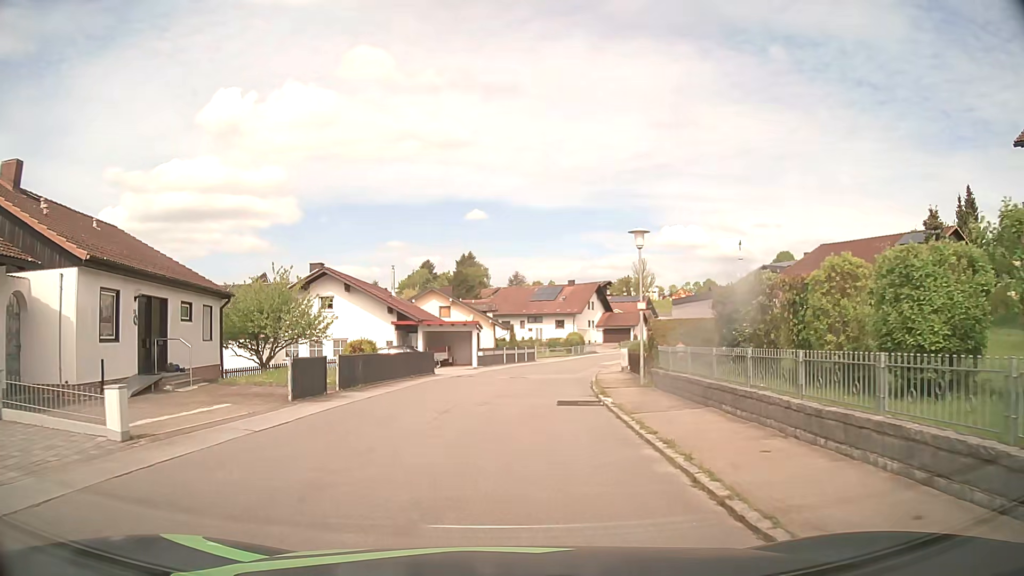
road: residential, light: Day
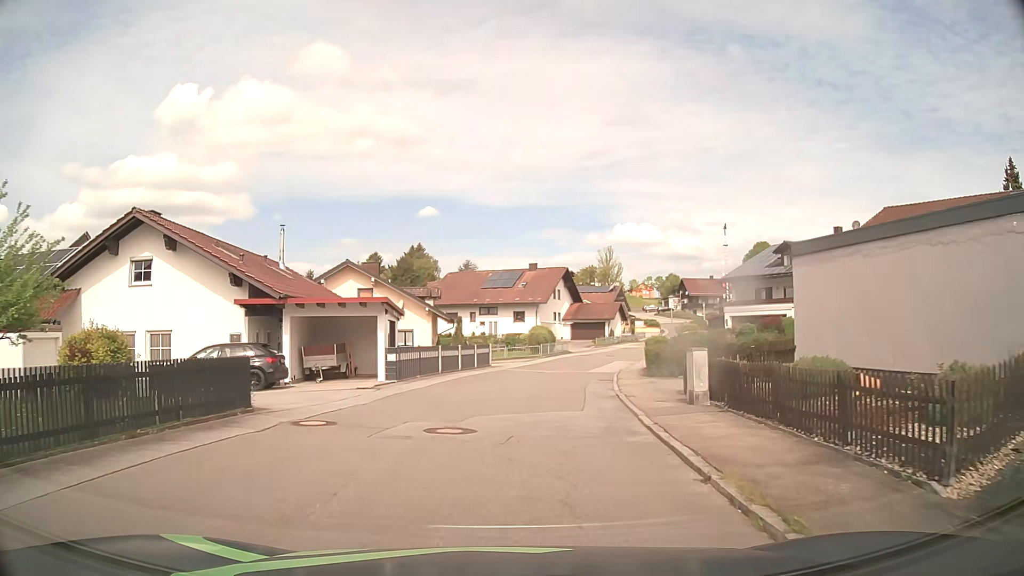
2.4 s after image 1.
(+0.5, +17.3) m; +4°
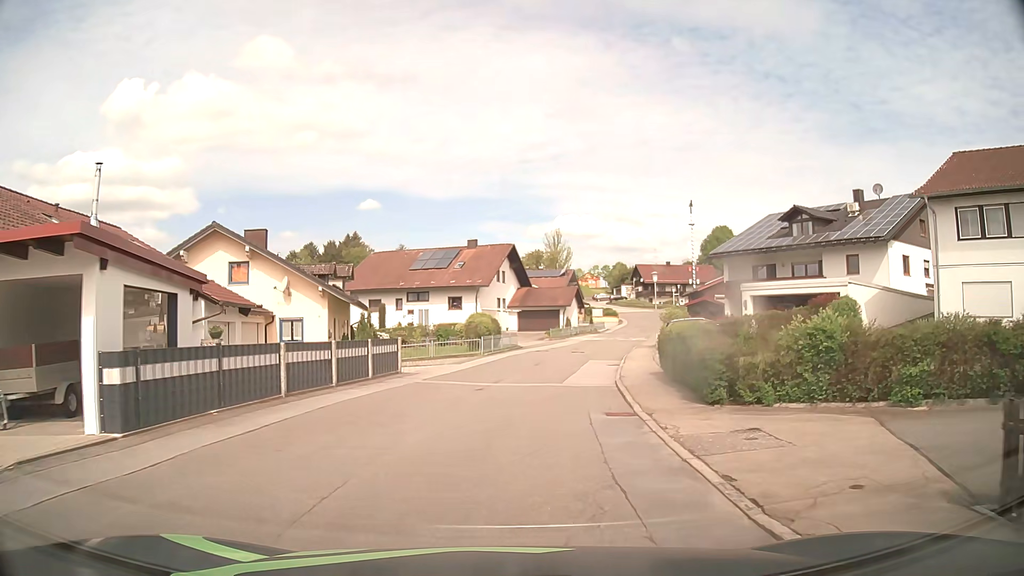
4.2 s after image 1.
(+0.6, +13.2) m; +7°
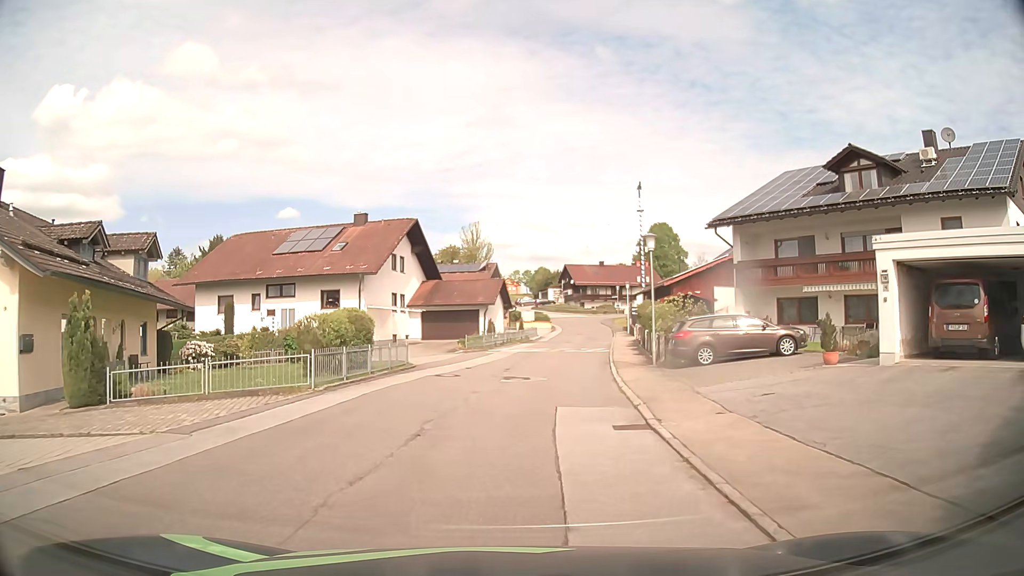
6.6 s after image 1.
(+0.6, +17.9) m; +6°
(0, +10) (+1, +20) (+2, +30) (+4, +40) (+6, +50) (+7, +59) (+8, +69) (+9, +79) (+10, +89) (+9, +99) m
